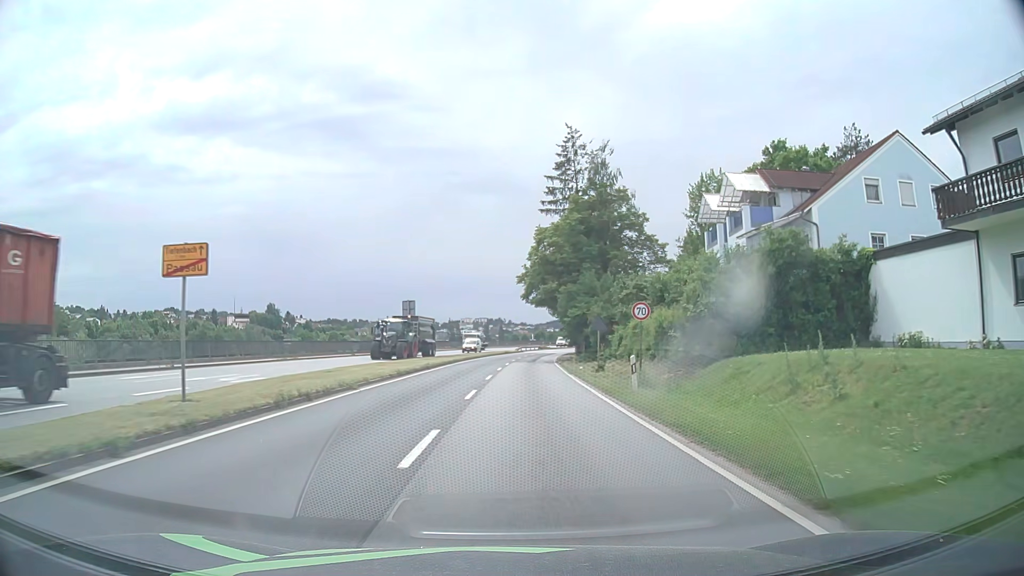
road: primary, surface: asphalt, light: Day
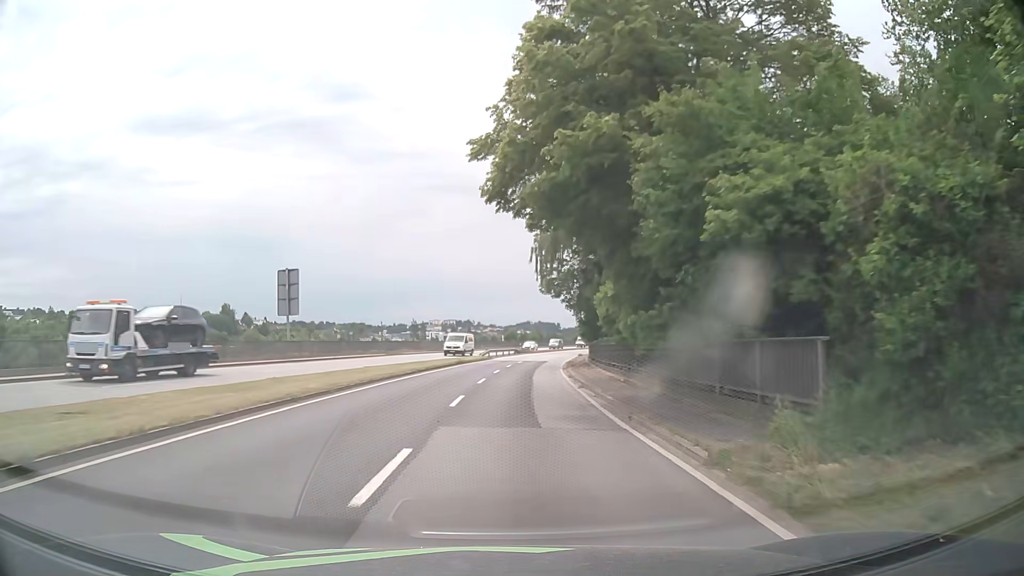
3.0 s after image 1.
(+0.9, +38.2) m; +3°
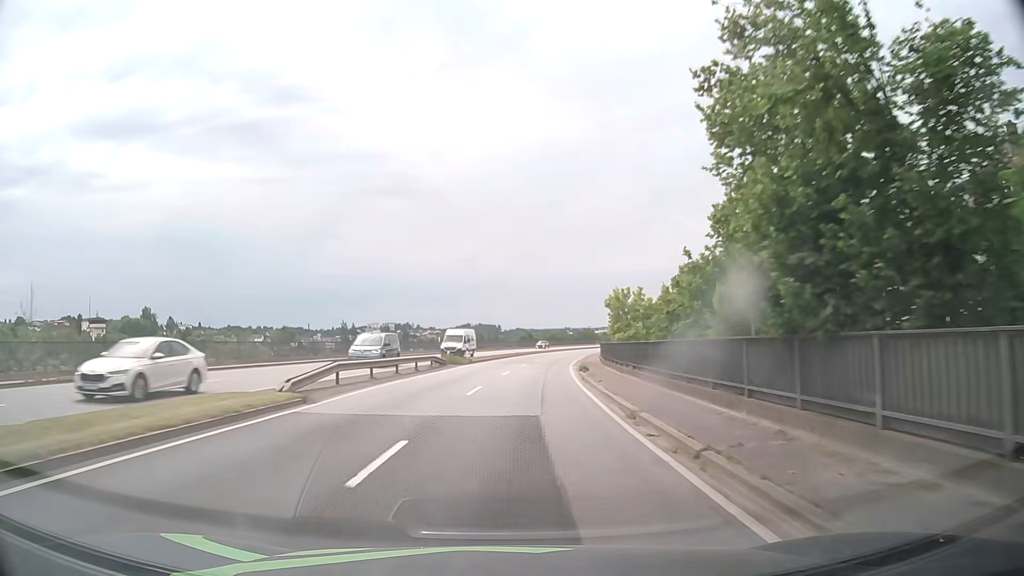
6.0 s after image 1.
(+1.5, +45.1) m; +4°
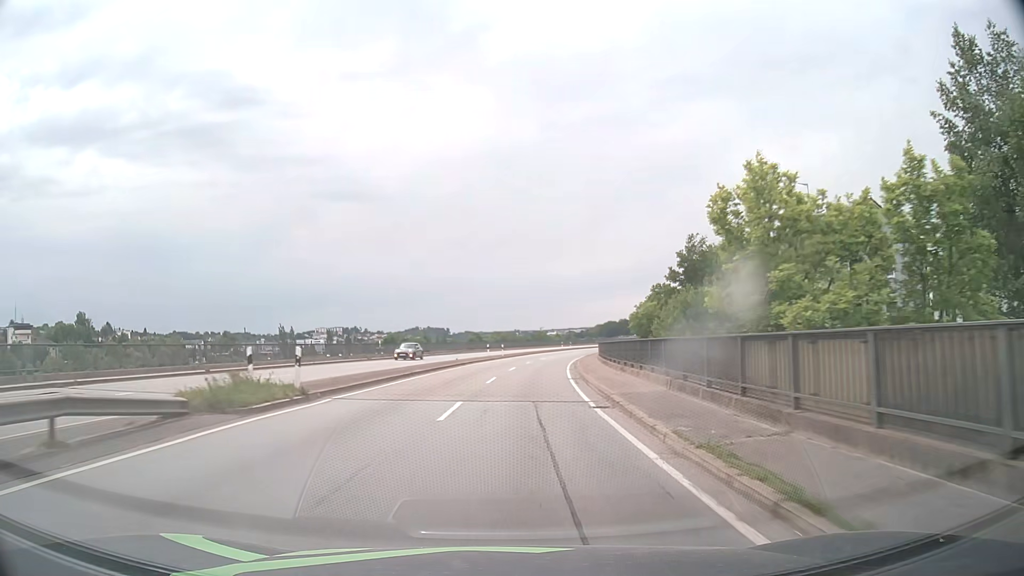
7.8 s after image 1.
(+1.4, +29.9) m; +5°
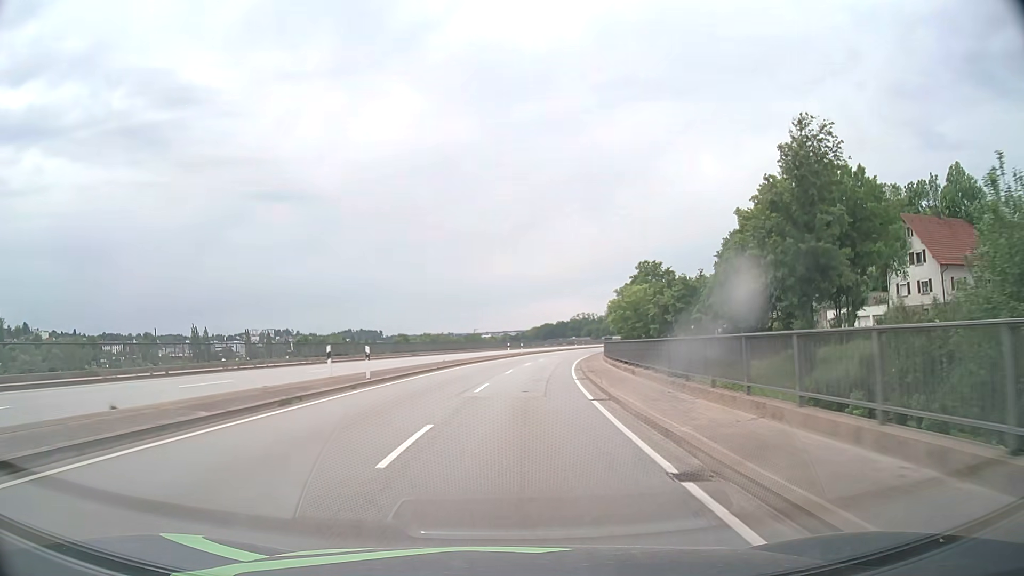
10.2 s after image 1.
(+1.9, +41.1) m; +5°
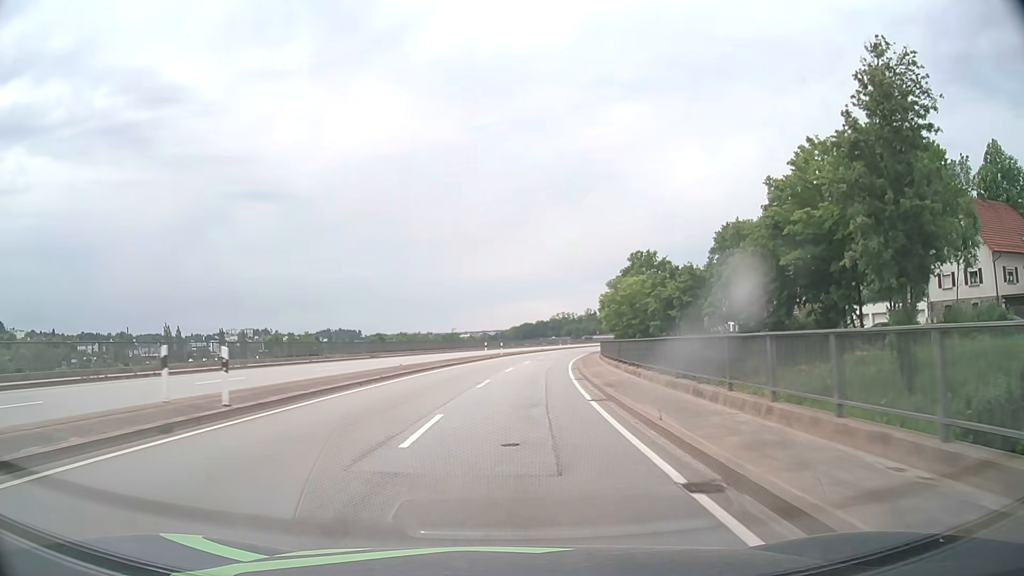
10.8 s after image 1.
(+0.2, +10.4) m; +2°
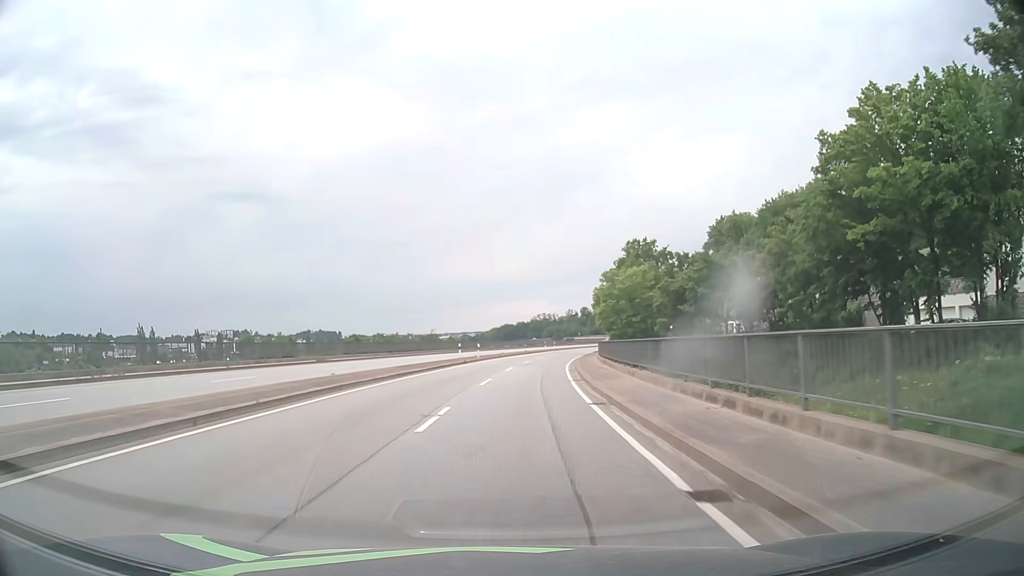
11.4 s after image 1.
(+0.2, +10.5) m; +2°
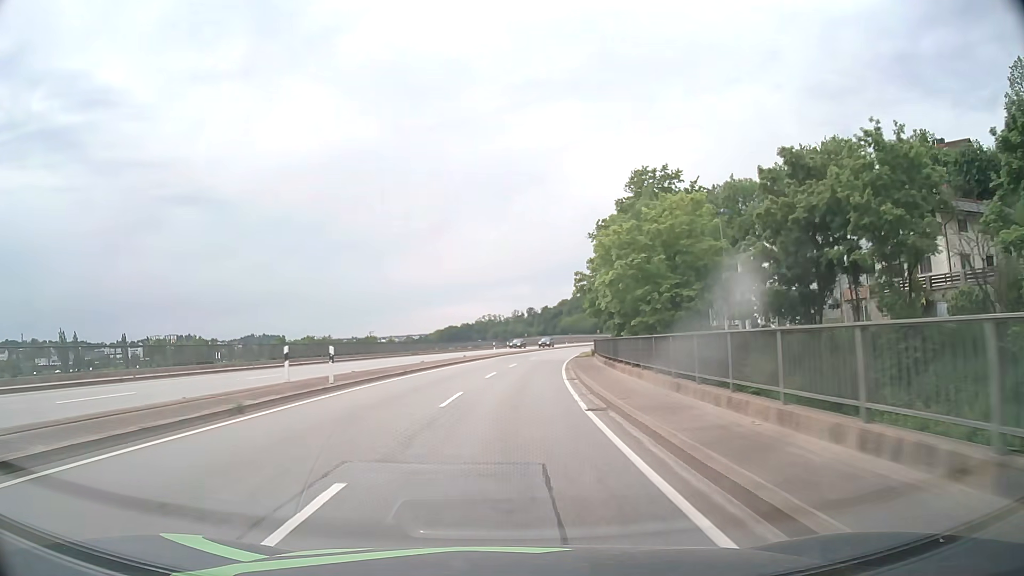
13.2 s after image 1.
(+1.2, +31.7) m; +5°
(0, +10) (0, +20) (+1, +30) (+2, +40) (+3, +50) (+4, +60) (+5, +70) (+7, +80) (+9, +89) (+12, +99) m
